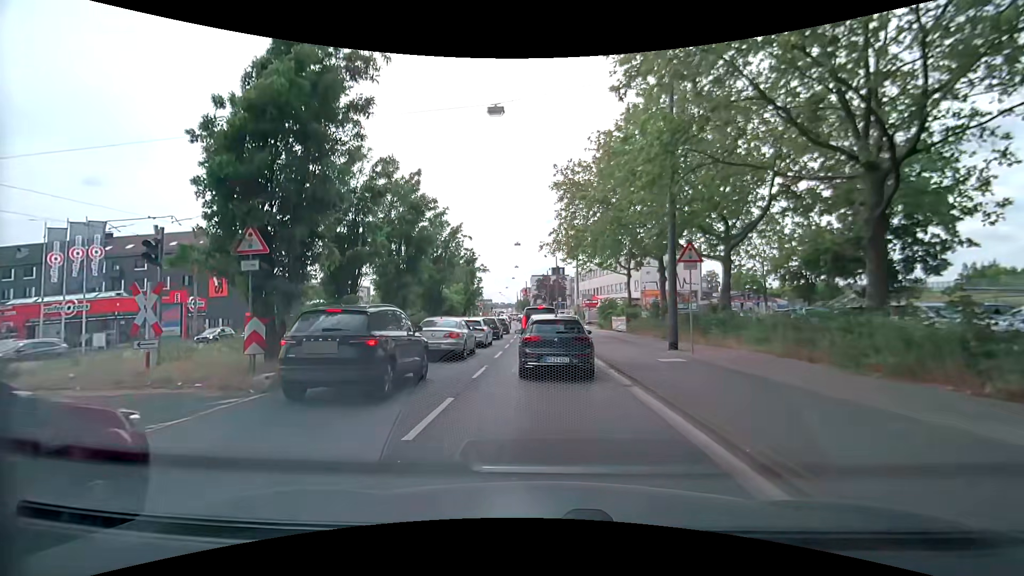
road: primary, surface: asphalt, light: Day
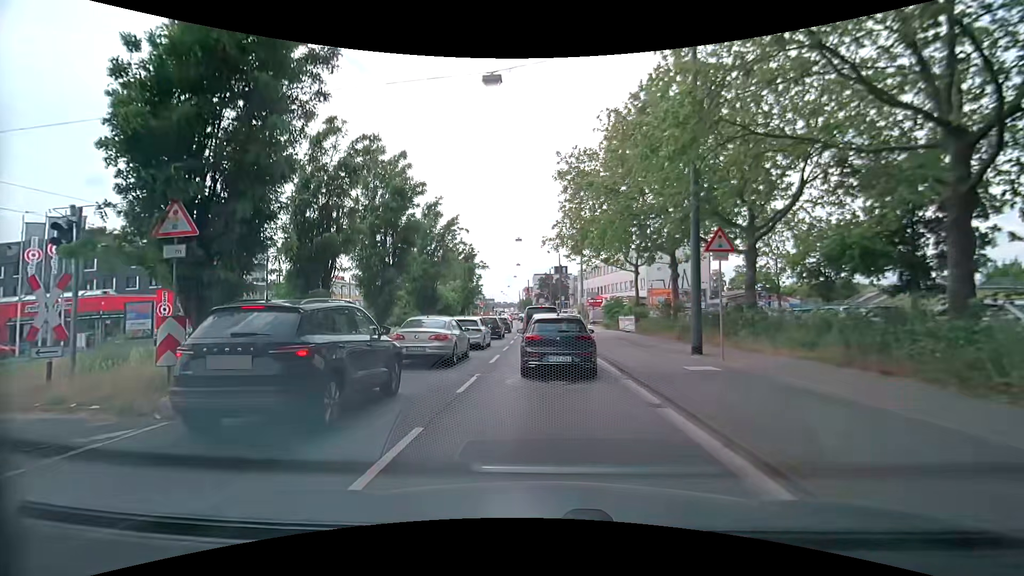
(0.0, +2.4) m; -1°
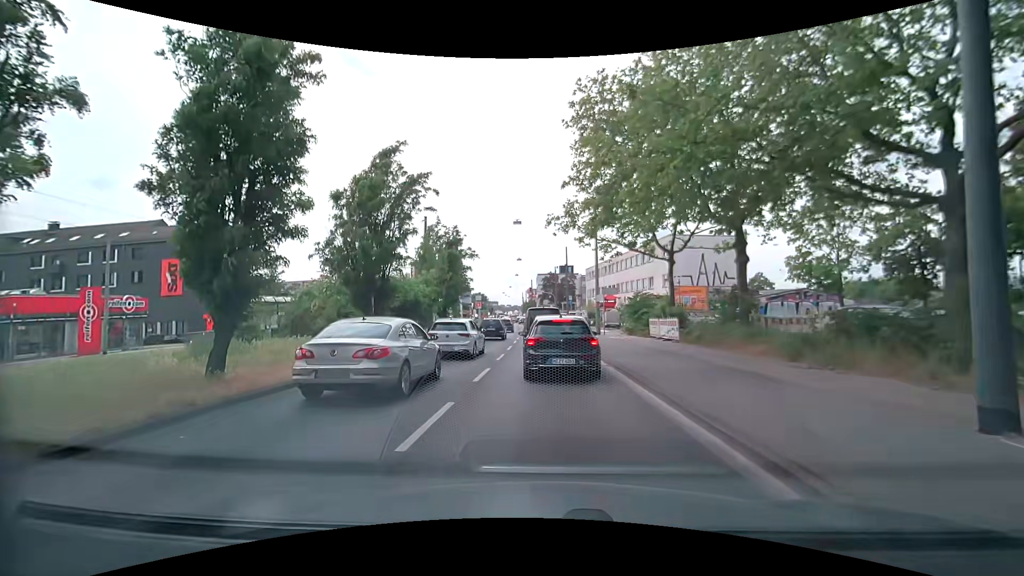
(+0.1, +10.0) m; +2°
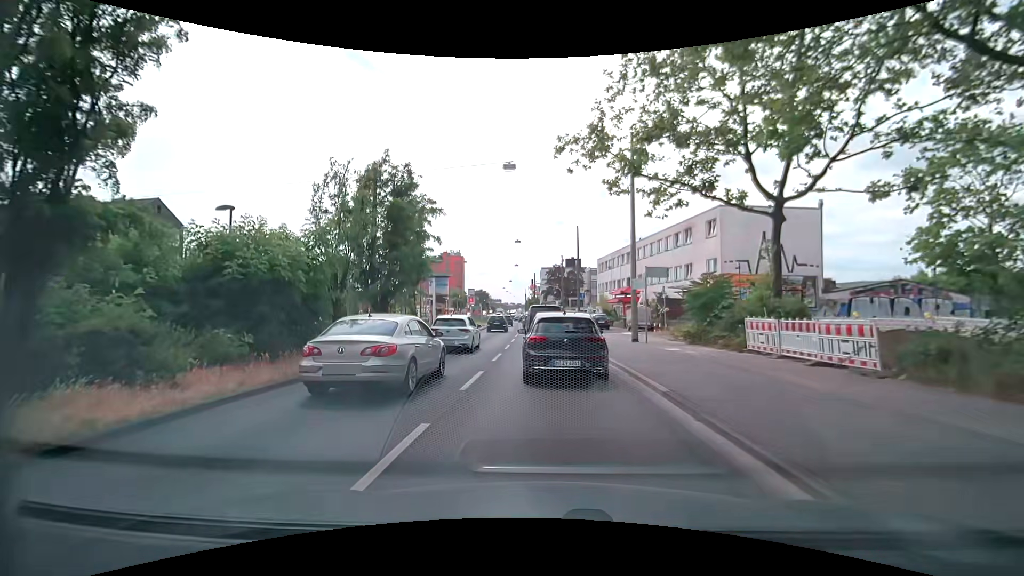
(-0.4, +13.9) m; -1°
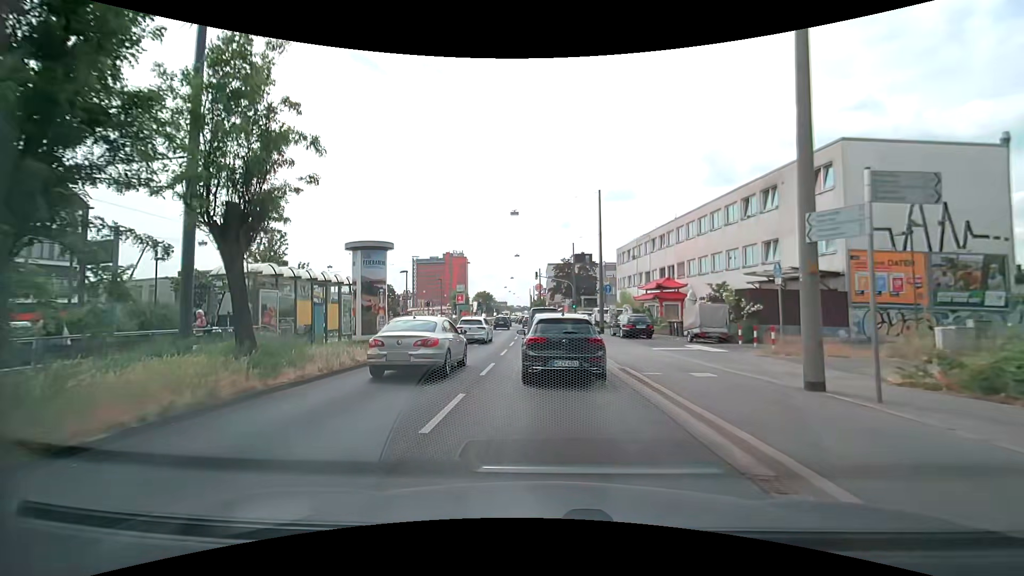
(-0.4, +15.5) m; -1°
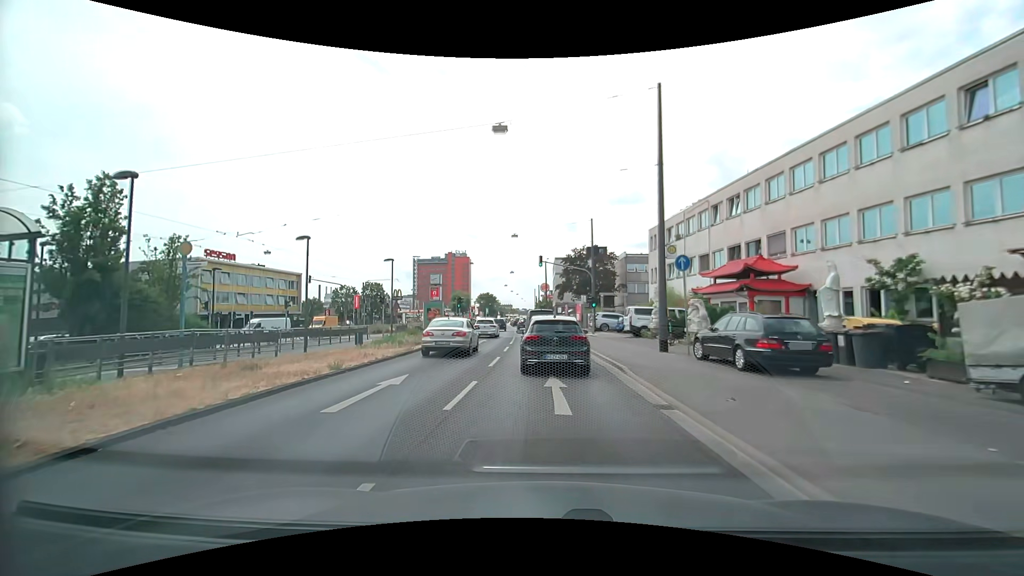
(-0.2, +17.6) m; -1°
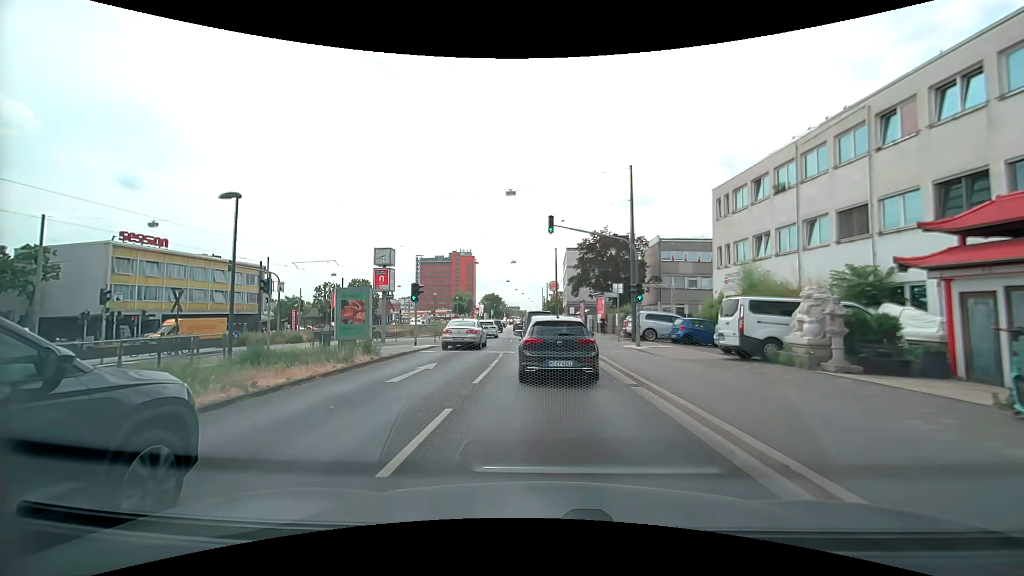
(-0.1, +16.9) m; -1°
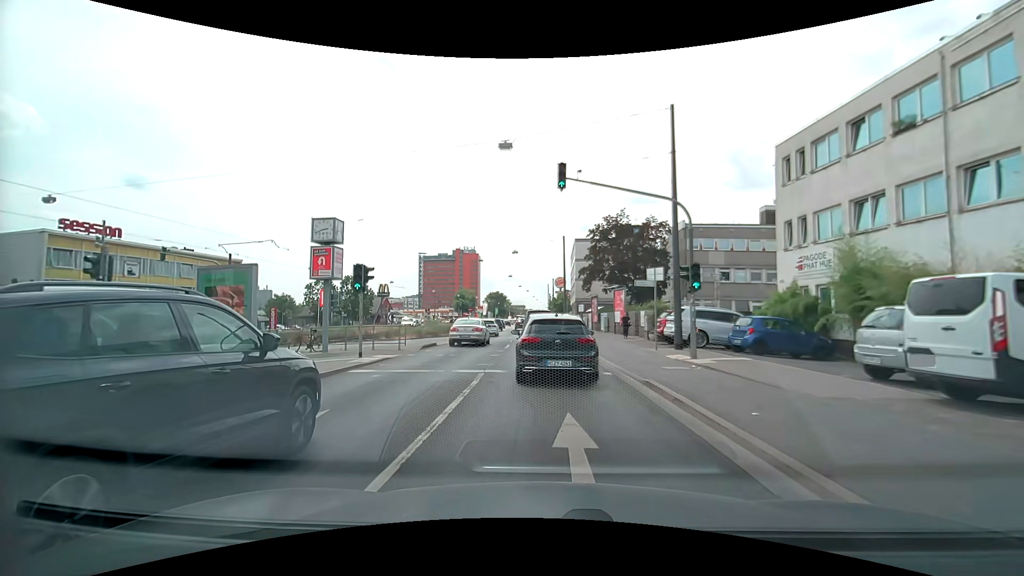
(0.0, +8.4) m; -1°
(0, +10) (0, +20) (-1, +30) (-1, +40) (-1, +50) (-2, +60) (-3, +70) (-3, +80) (-4, +90) (-4, +100) m
